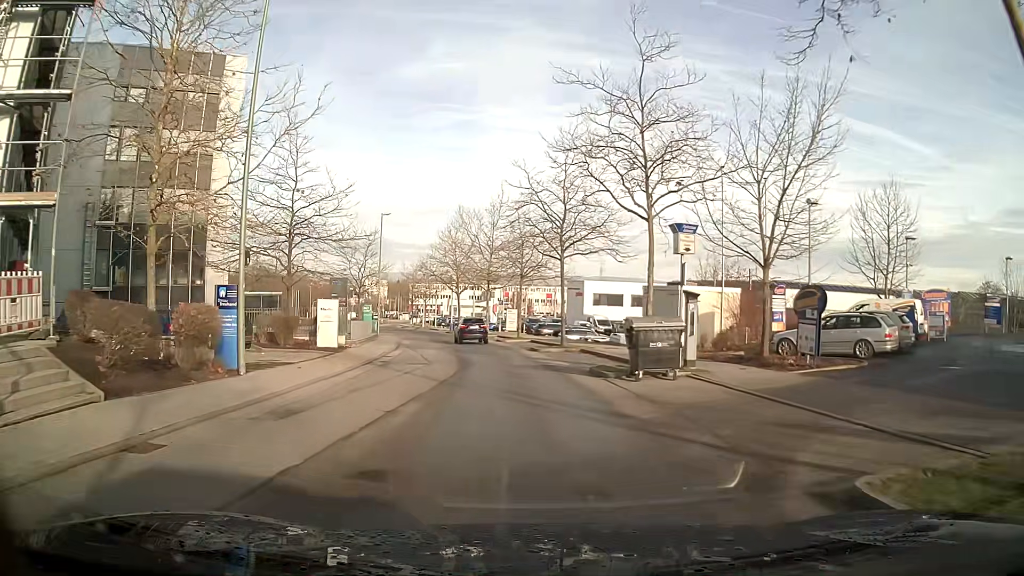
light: Day
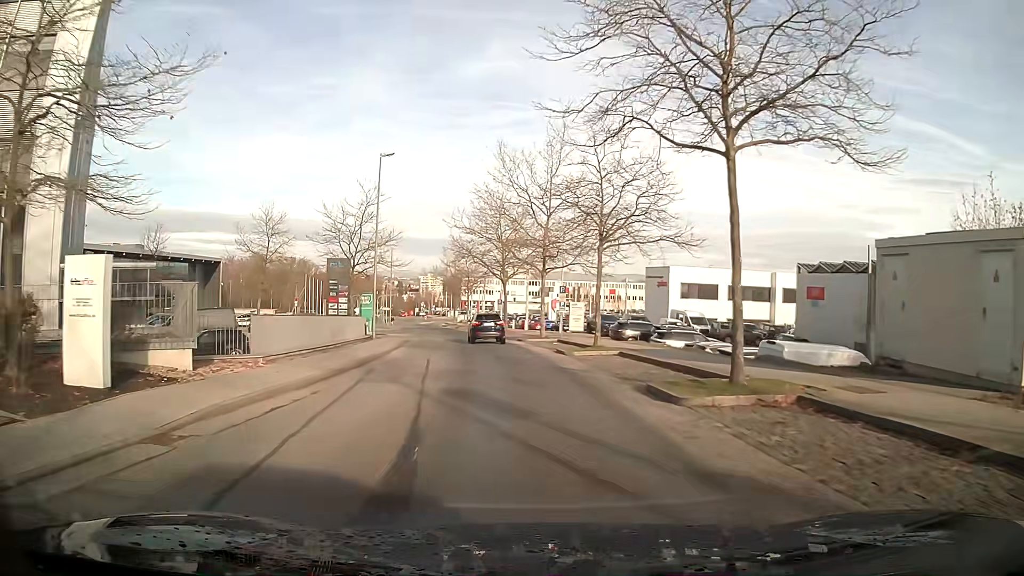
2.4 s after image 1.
(-0.8, +20.2) m; -5°
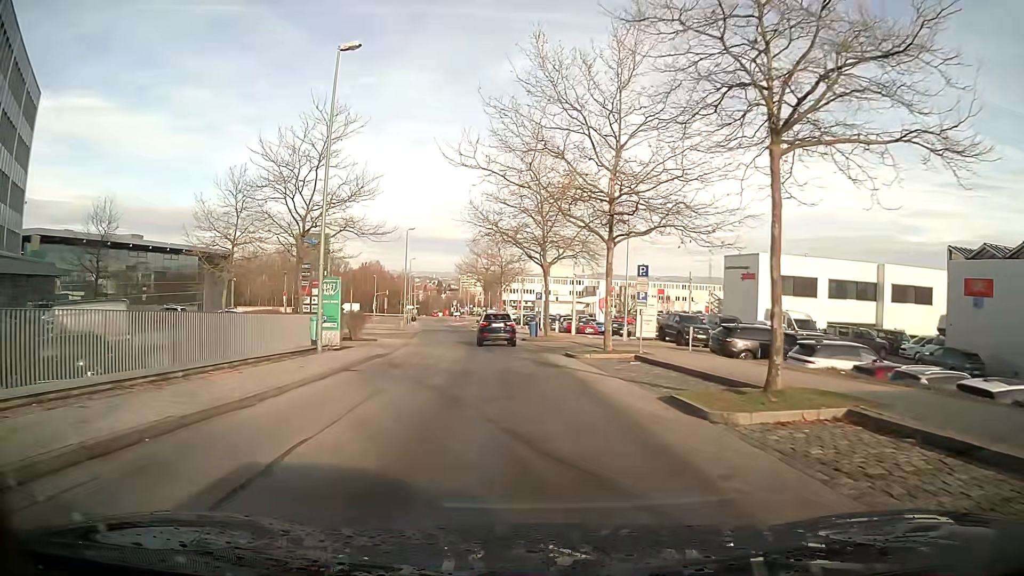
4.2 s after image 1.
(-0.3, +15.8) m; -3°
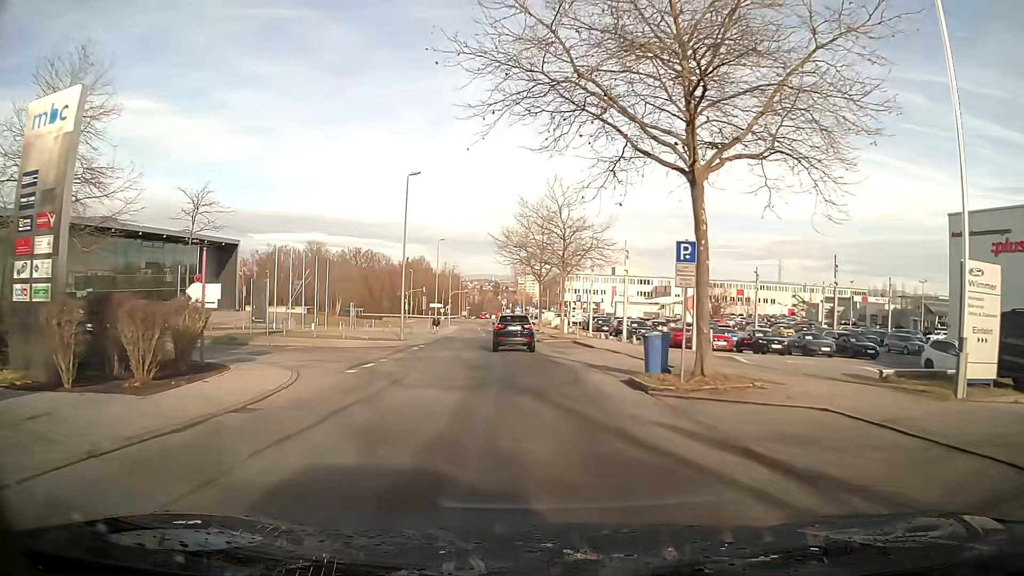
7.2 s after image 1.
(-1.2, +27.0) m; -4°
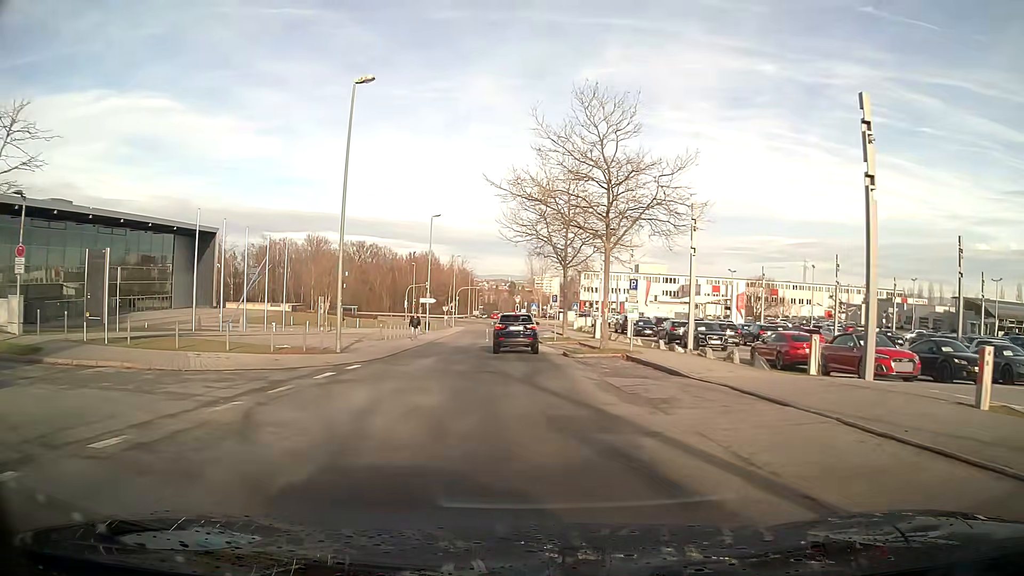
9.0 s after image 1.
(-0.3, +16.6) m; -1°
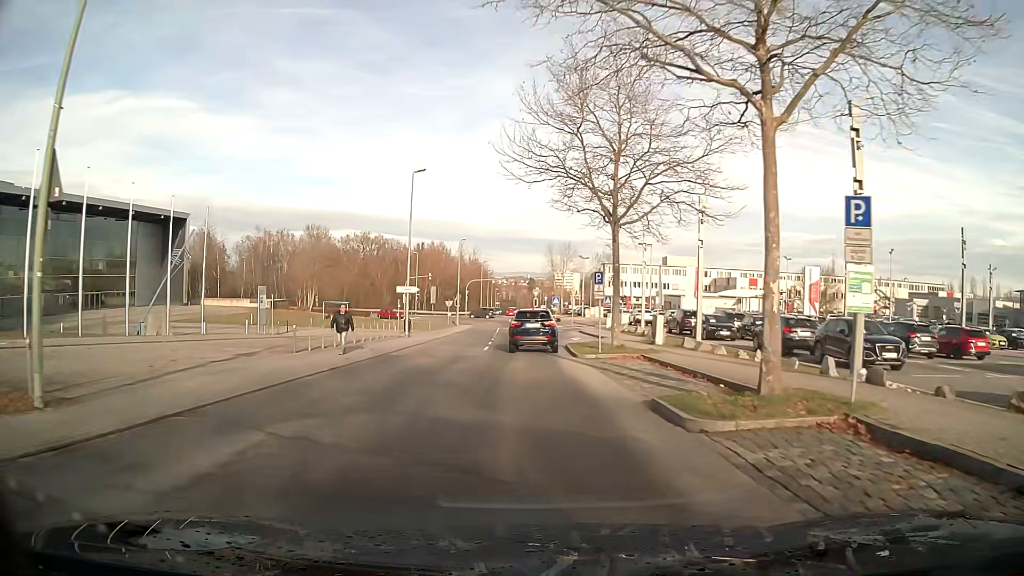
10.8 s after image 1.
(-0.2, +16.9) m; -2°
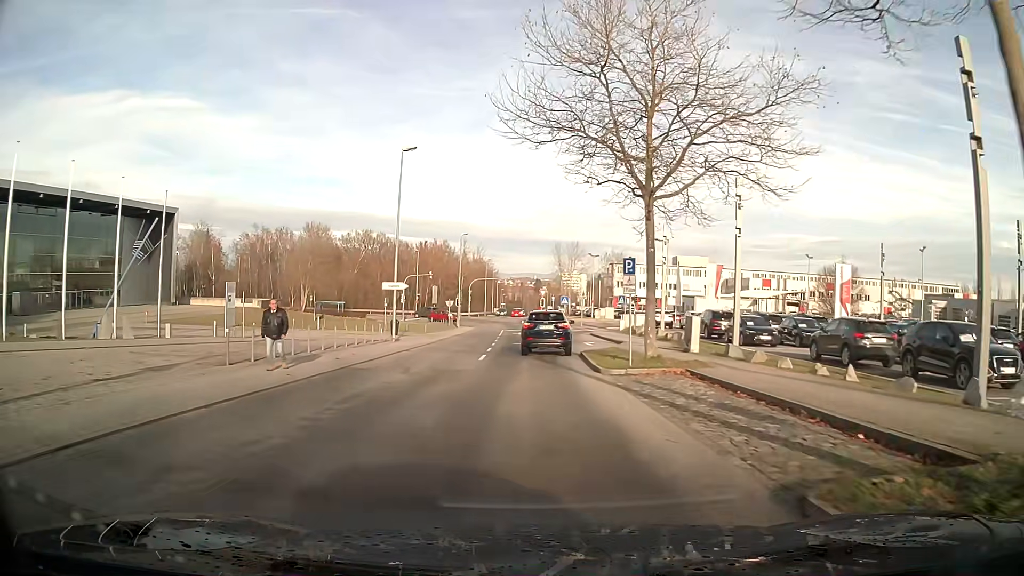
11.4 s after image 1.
(0.0, +5.6) m; -1°
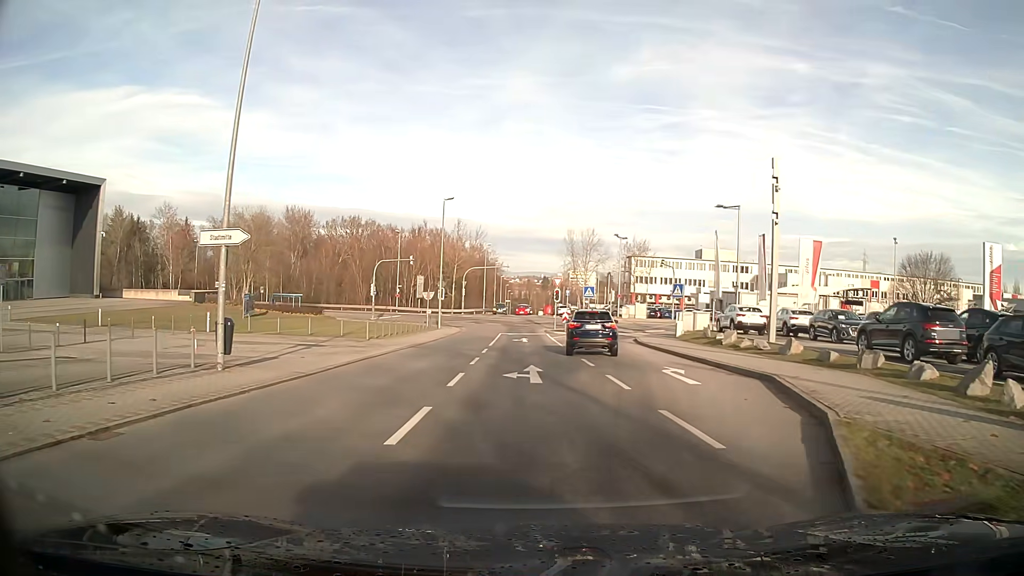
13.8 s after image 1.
(-0.1, +20.7) m; +2°
